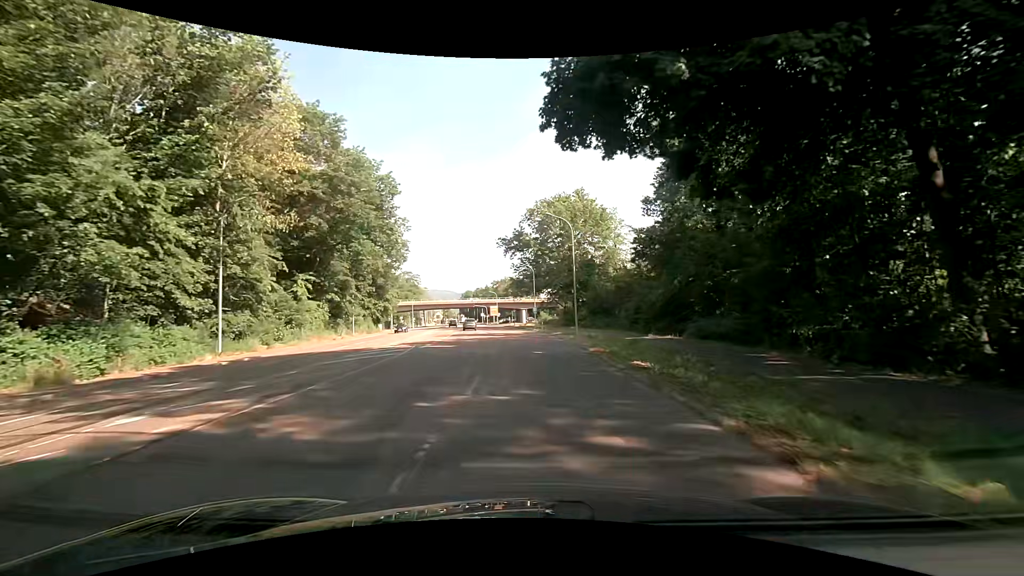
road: secondary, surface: asphalt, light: Day
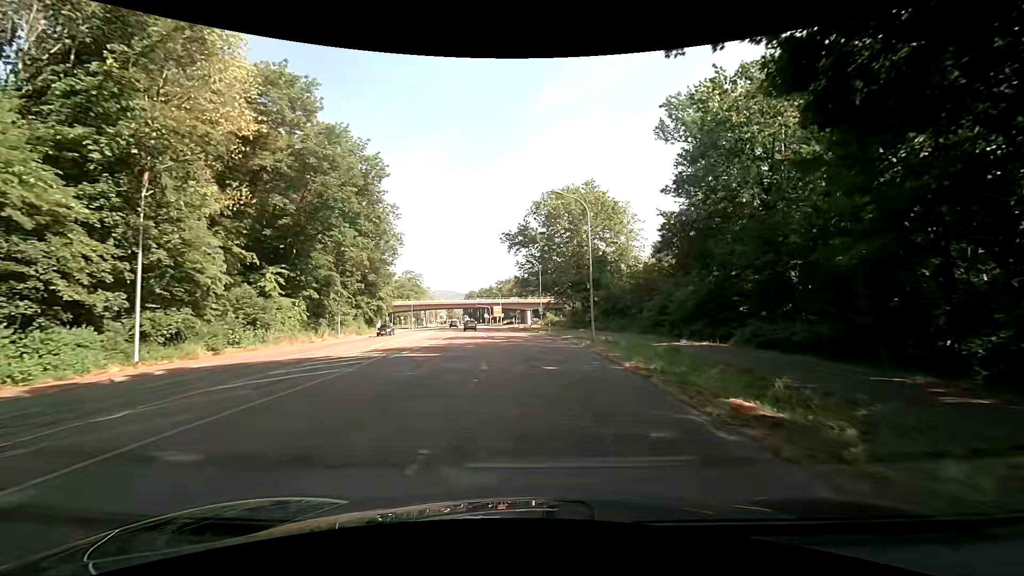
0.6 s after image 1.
(-0.1, +6.6) m; -1°
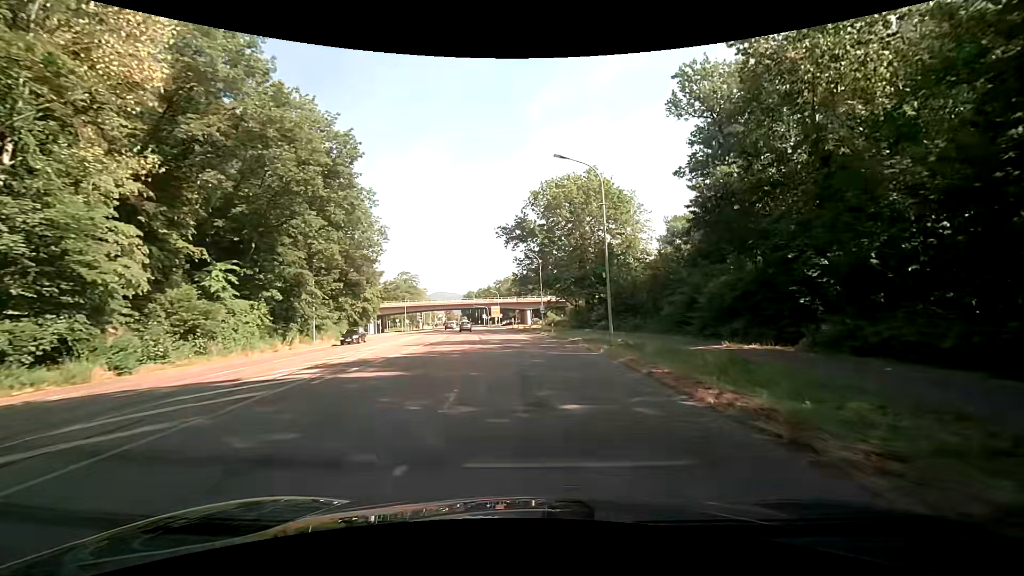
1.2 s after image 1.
(0.0, +6.6) m; +1°
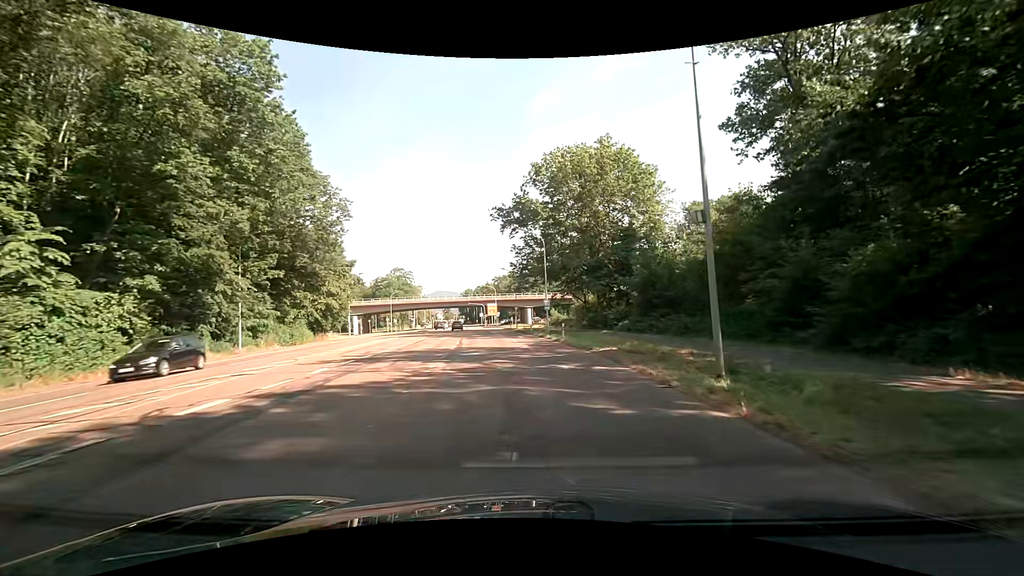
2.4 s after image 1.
(-0.1, +13.1) m; -1°
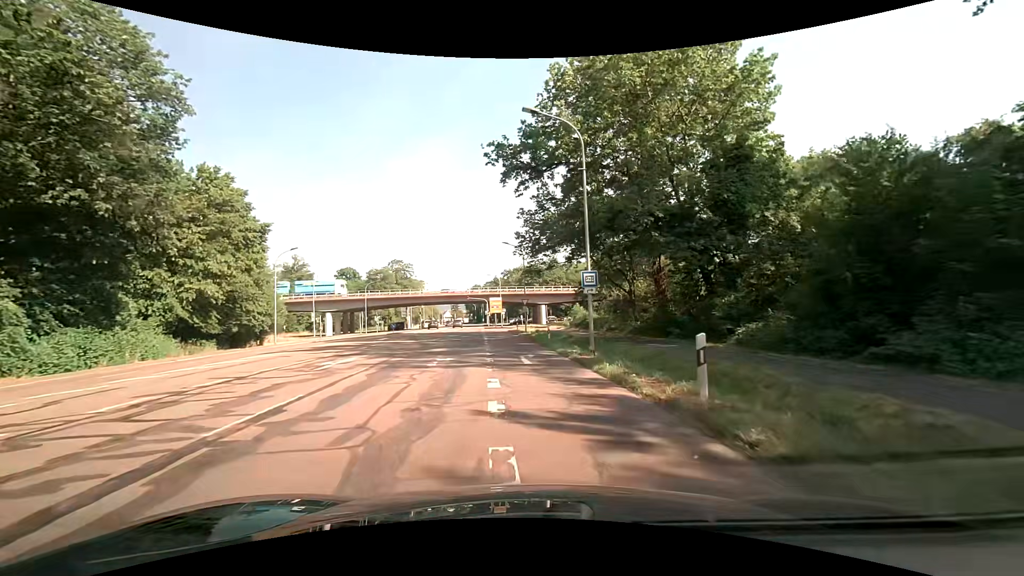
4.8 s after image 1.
(-0.1, +24.5) m; -1°
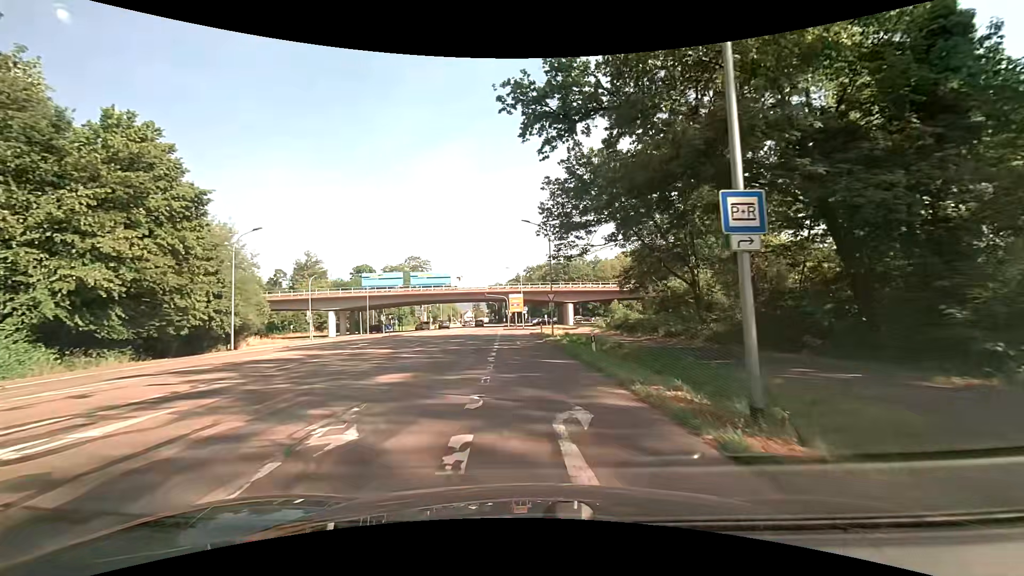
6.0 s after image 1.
(-0.3, +11.5) m; -3°
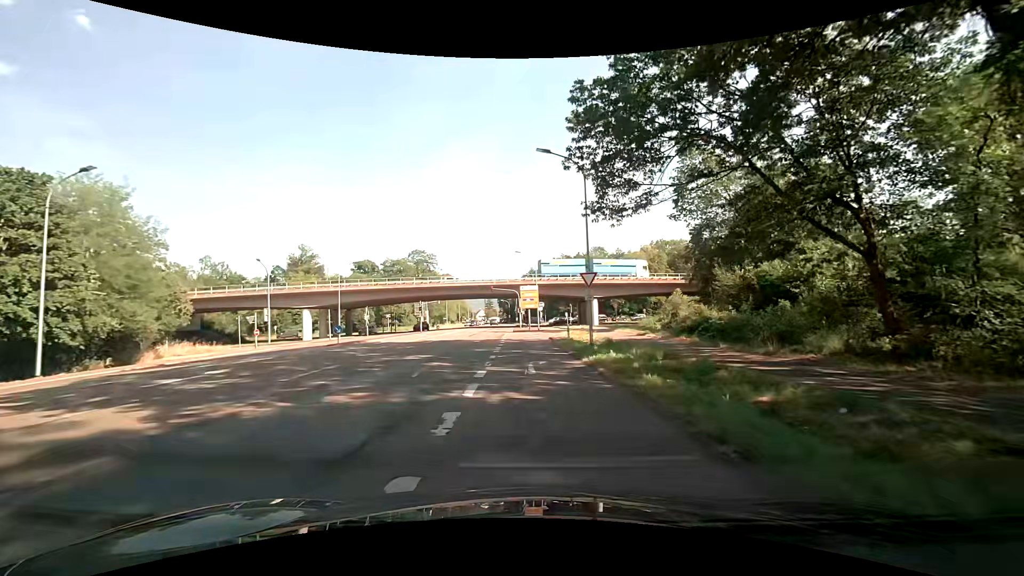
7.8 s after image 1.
(-0.4, +16.6) m; -2°
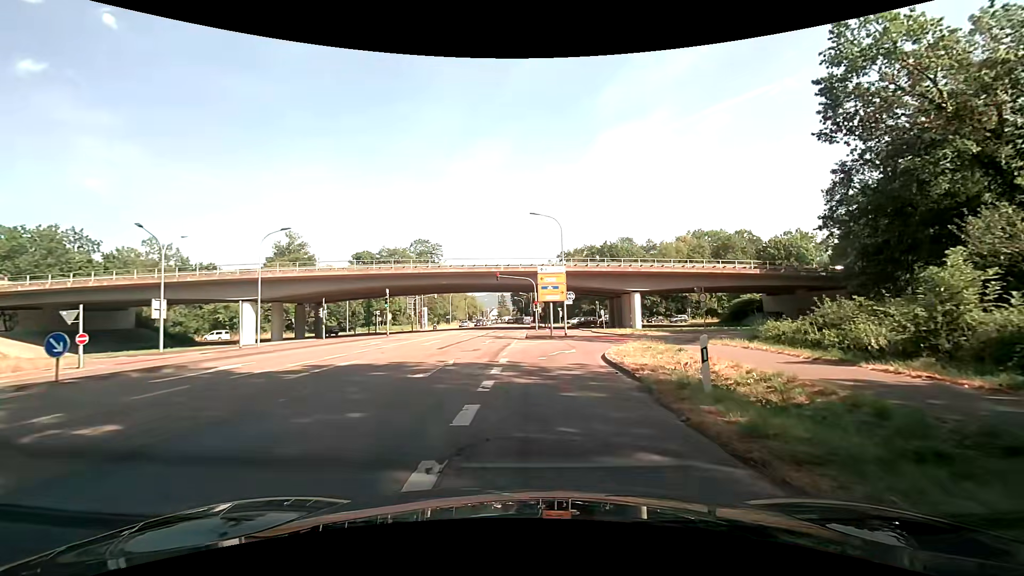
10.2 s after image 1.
(-0.5, +20.5) m; -2°
